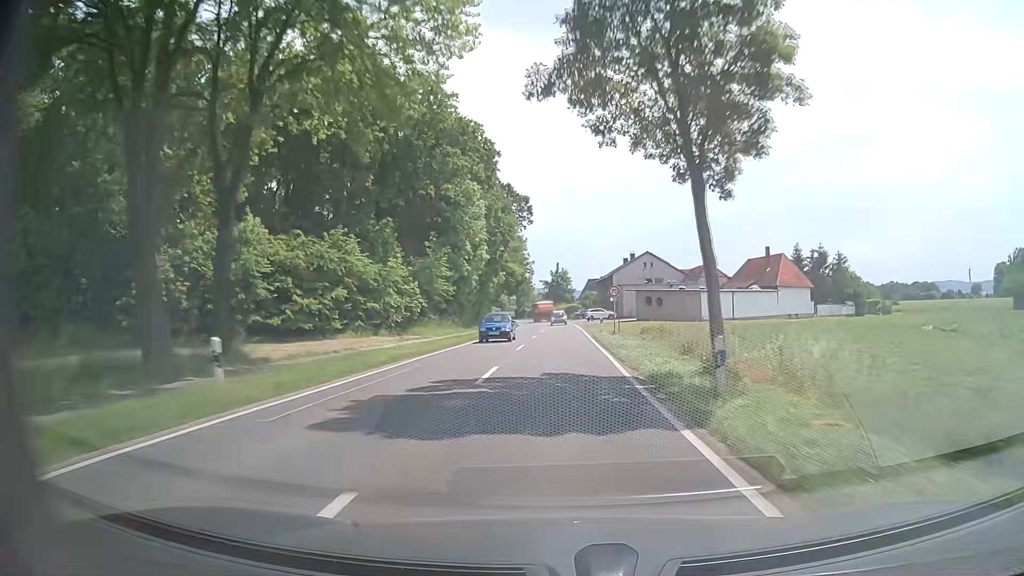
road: tertiary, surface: asphalt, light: Day
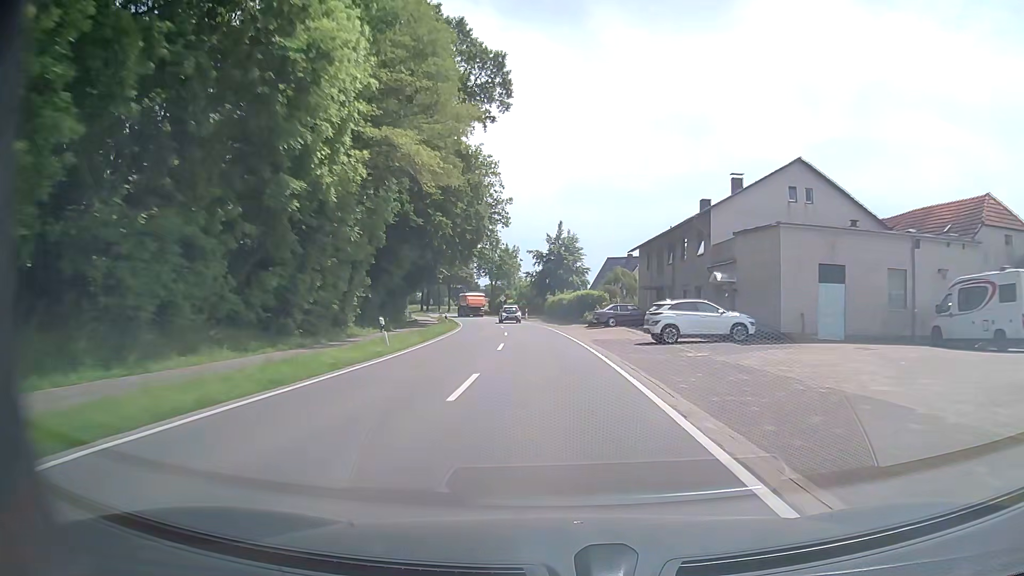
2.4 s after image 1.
(+0.2, +62.7) m; 0°
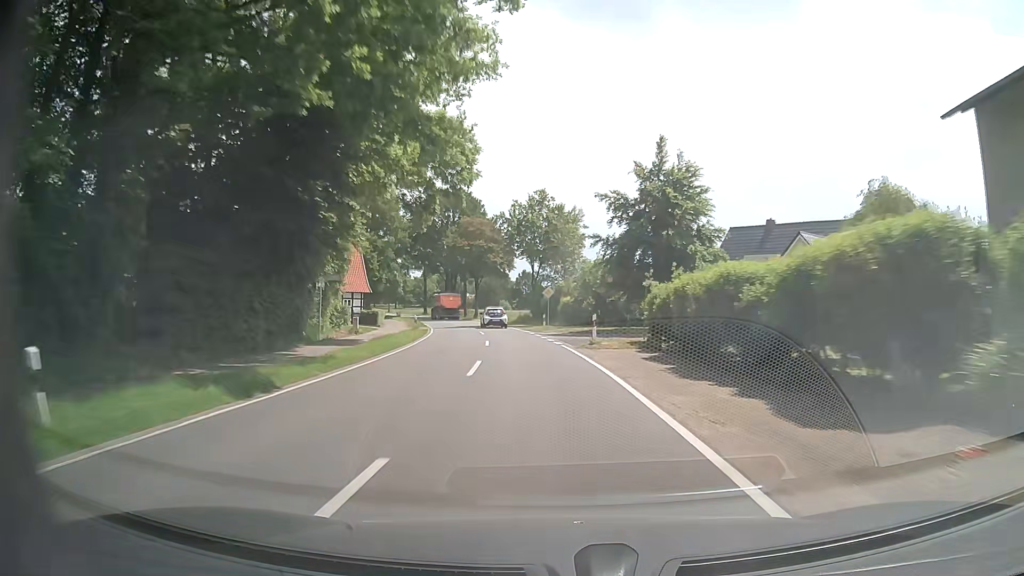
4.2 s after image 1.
(-1.7, +43.5) m; -6°
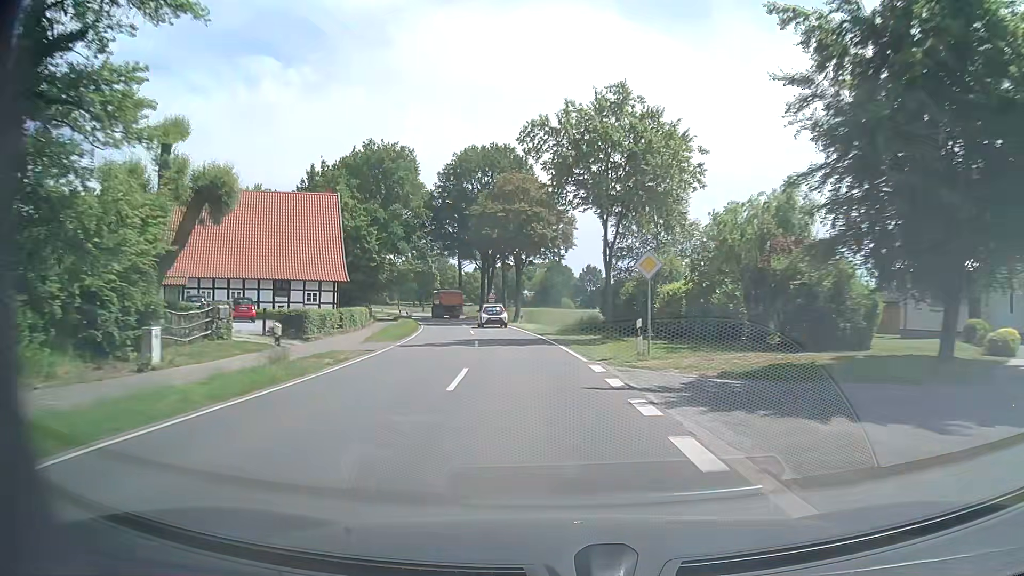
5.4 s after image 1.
(-1.1, +26.9) m; -5°
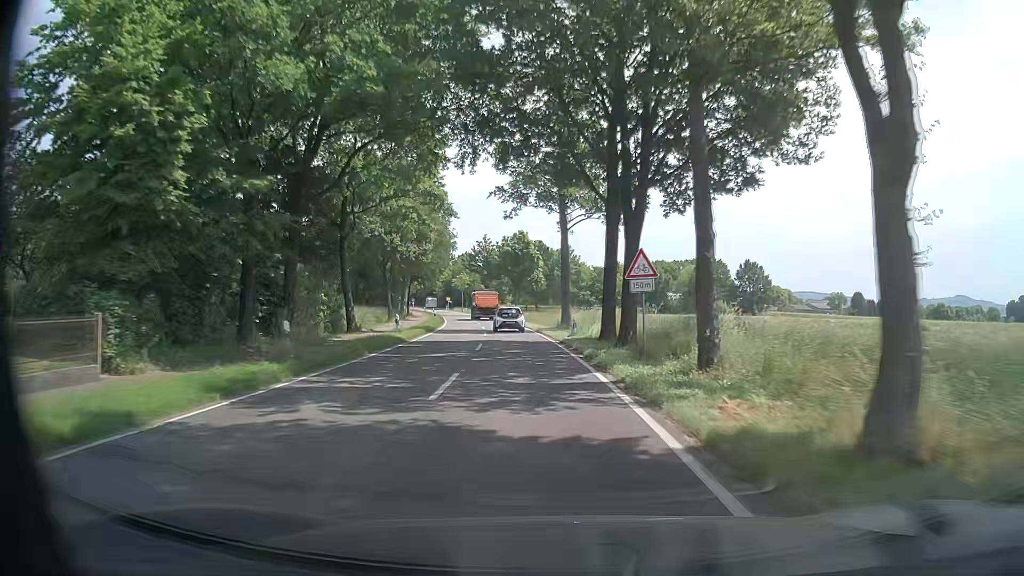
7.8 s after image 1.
(-5.0, +48.5) m; -12°
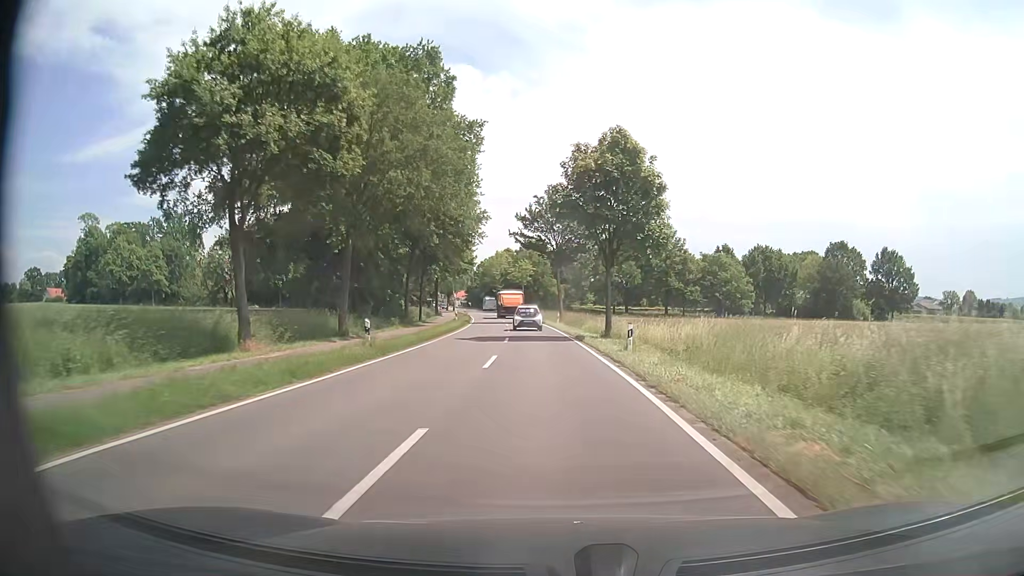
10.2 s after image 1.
(-2.9, +42.2) m; -7°
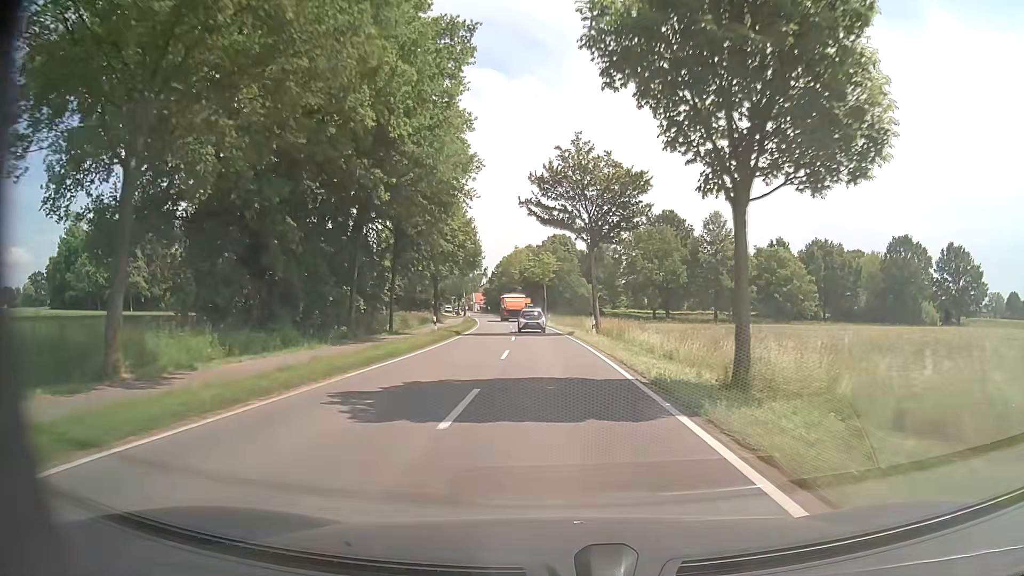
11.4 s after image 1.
(-0.2, +19.7) m; -2°
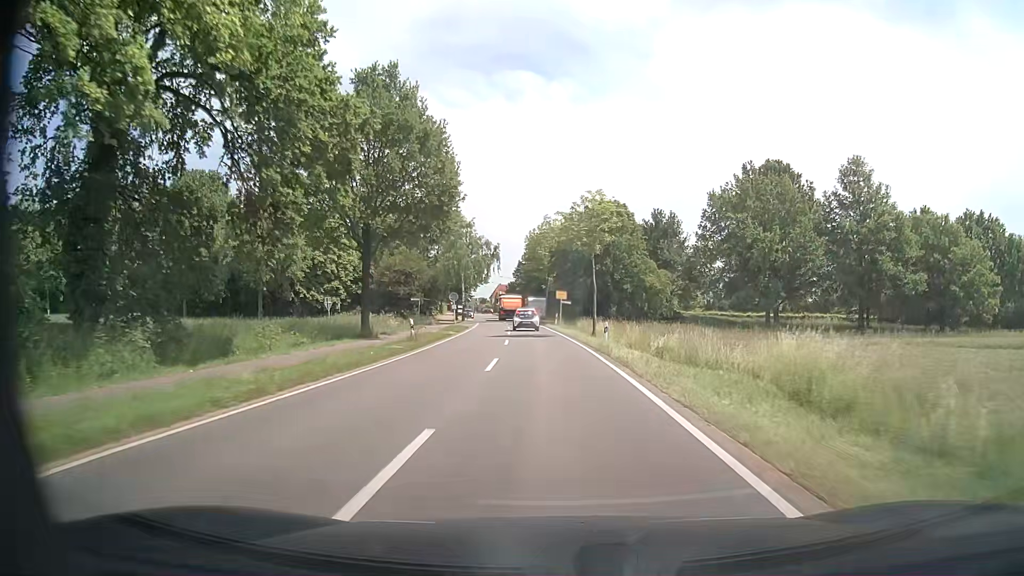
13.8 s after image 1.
(-1.1, +40.3) m; -3°
(0, +10) (0, +20) (-1, +30) (-1, +40) (-2, +50) (-3, +60) (-4, +70) (-5, +80) (-6, +90) (-8, +100) m
